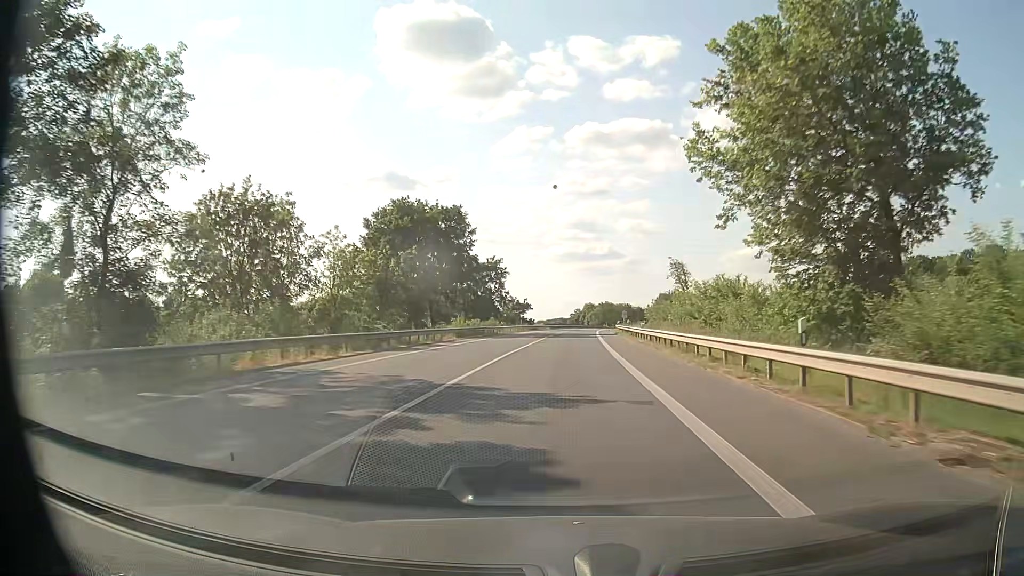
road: primary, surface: asphalt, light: Day
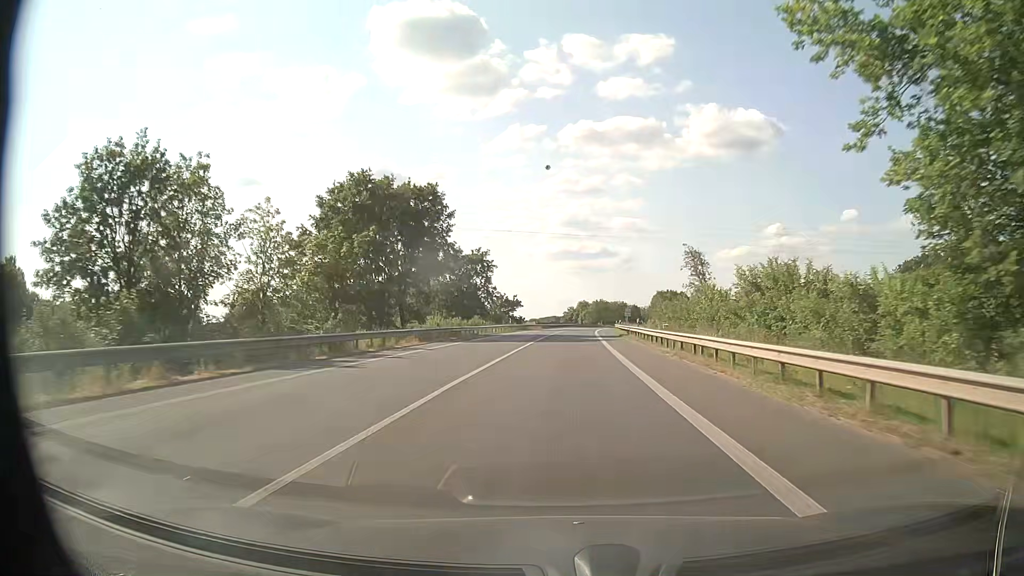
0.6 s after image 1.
(0.0, +10.7) m; +1°
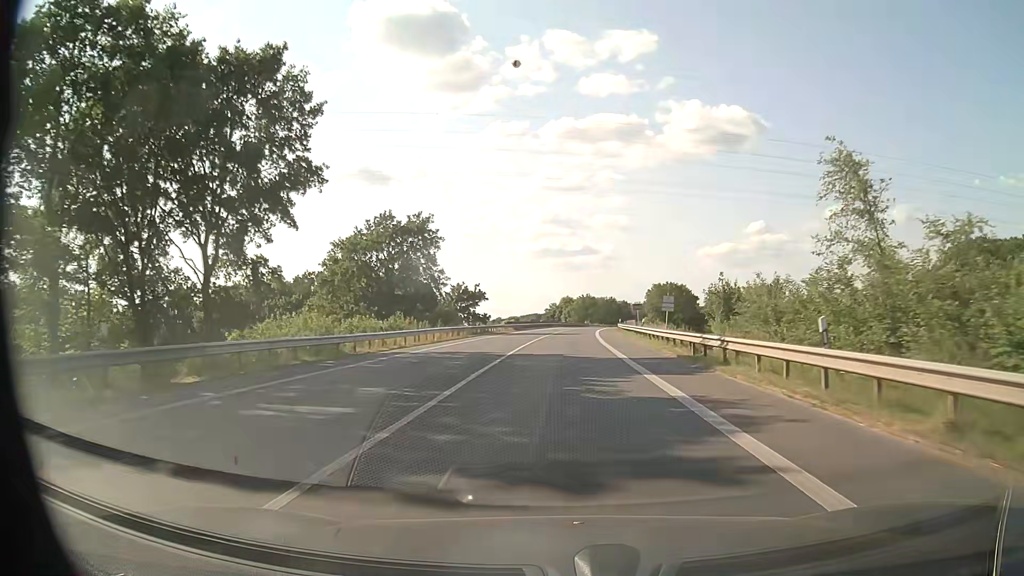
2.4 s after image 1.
(+0.4, +32.3) m; +1°
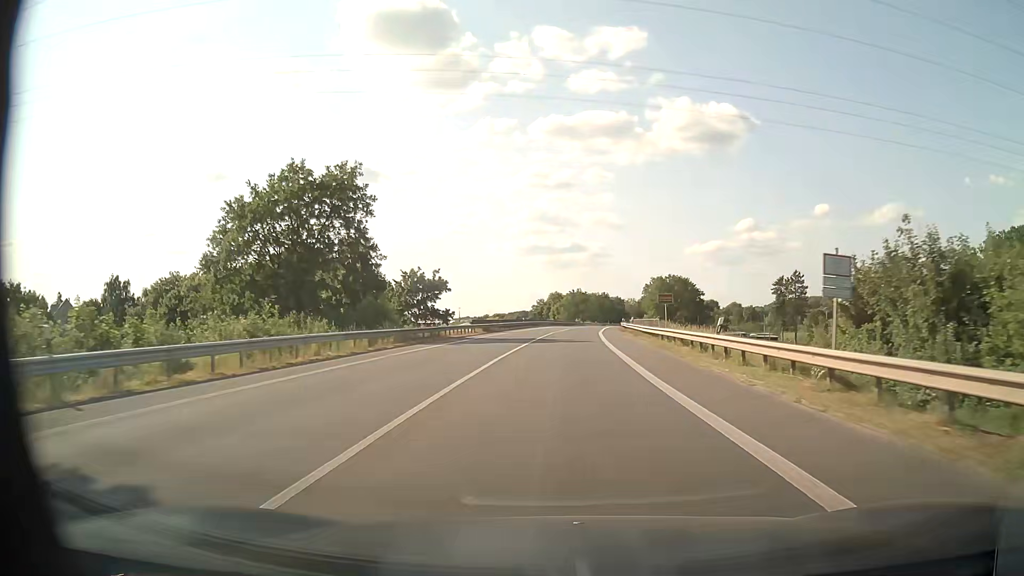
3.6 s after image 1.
(+0.2, +21.6) m; +1°
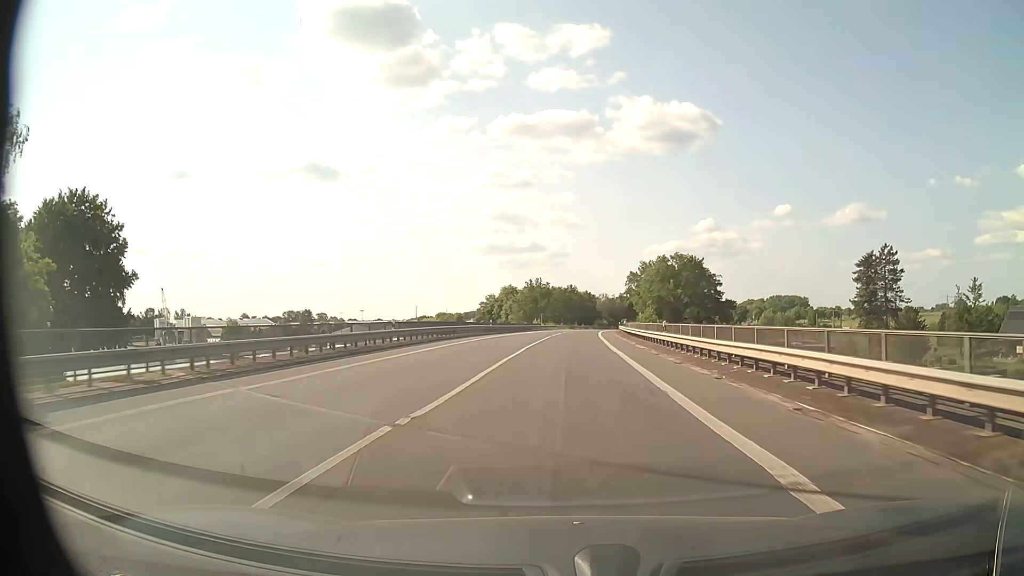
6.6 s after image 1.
(+1.5, +54.6) m; +3°
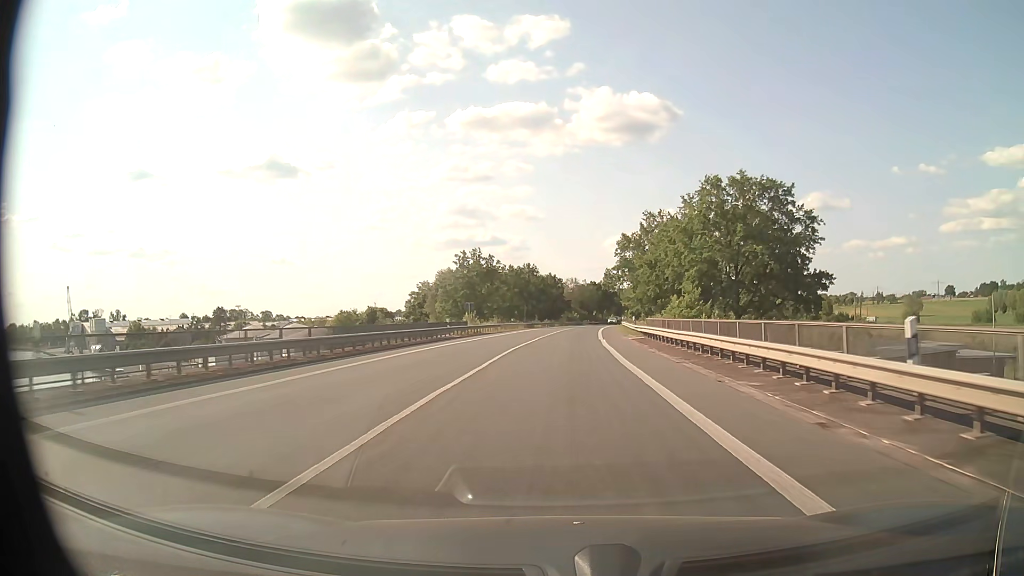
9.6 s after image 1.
(+1.7, +55.4) m; +3°
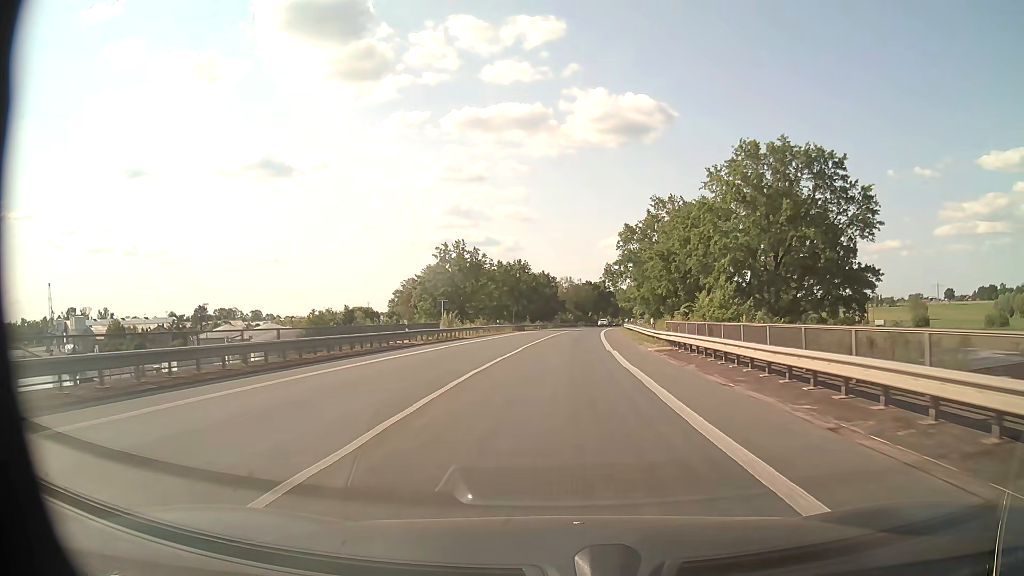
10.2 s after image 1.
(0.0, +11.1) m; +1°
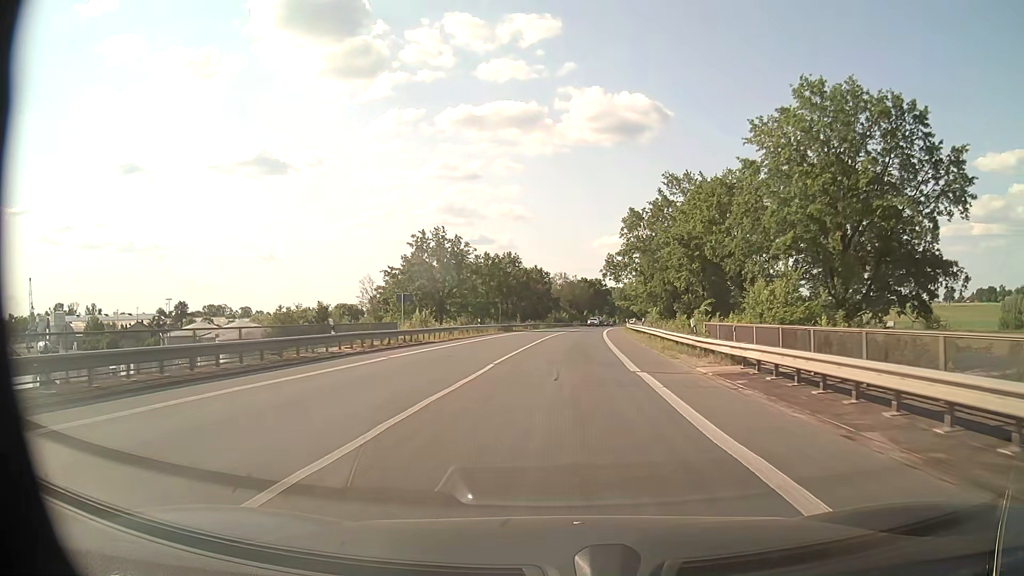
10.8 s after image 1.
(0.0, +11.1) m; +1°
(0, +10) (0, +20) (0, +30) (+1, +40) (+1, +50) (+2, +60) (+3, +70) (+4, +80) (+5, +90) (+6, +100) m
